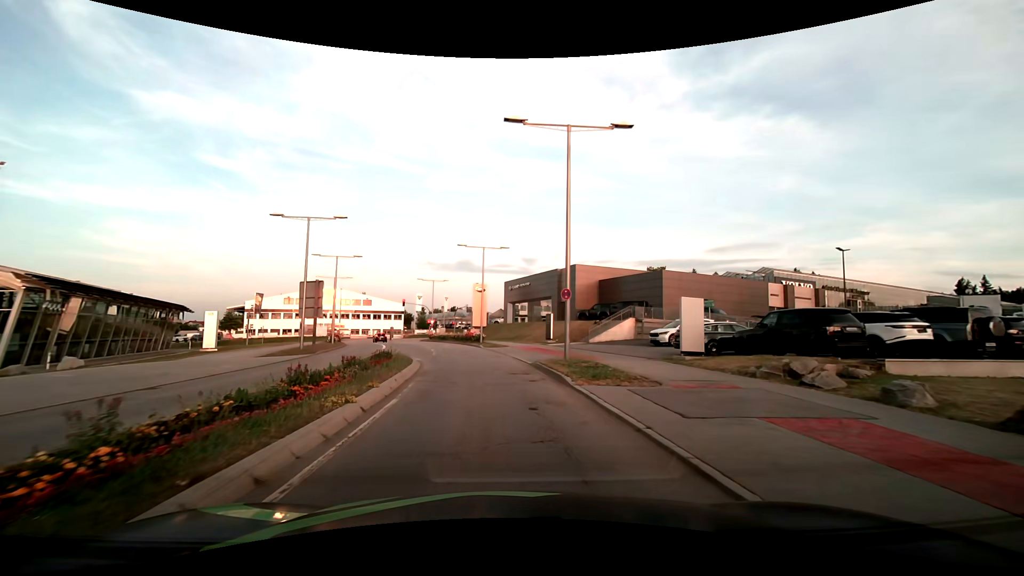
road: secondary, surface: asphalt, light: Day
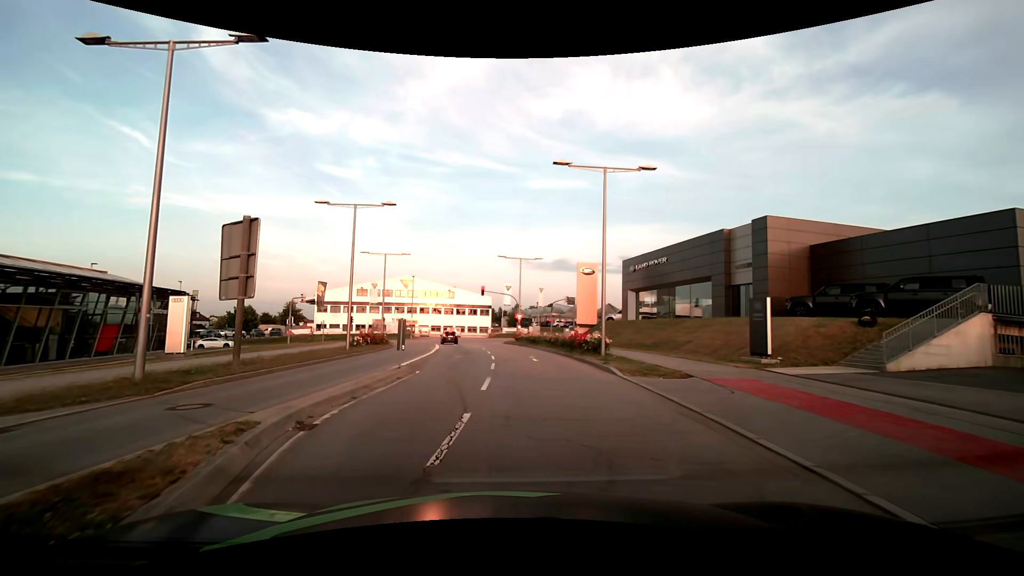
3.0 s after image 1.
(-1.8, +22.4) m; -11°
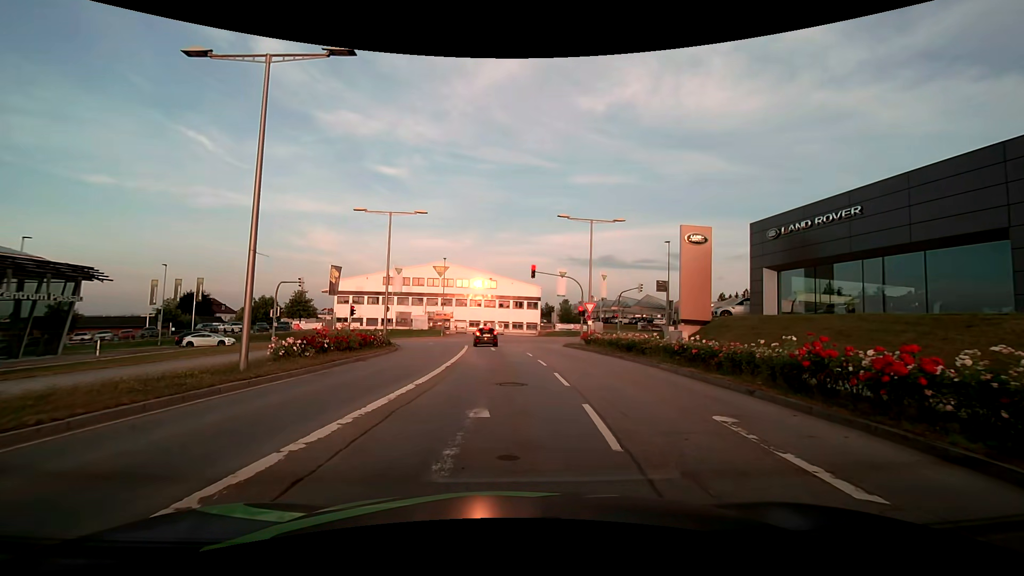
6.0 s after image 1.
(-1.2, +17.2) m; -5°
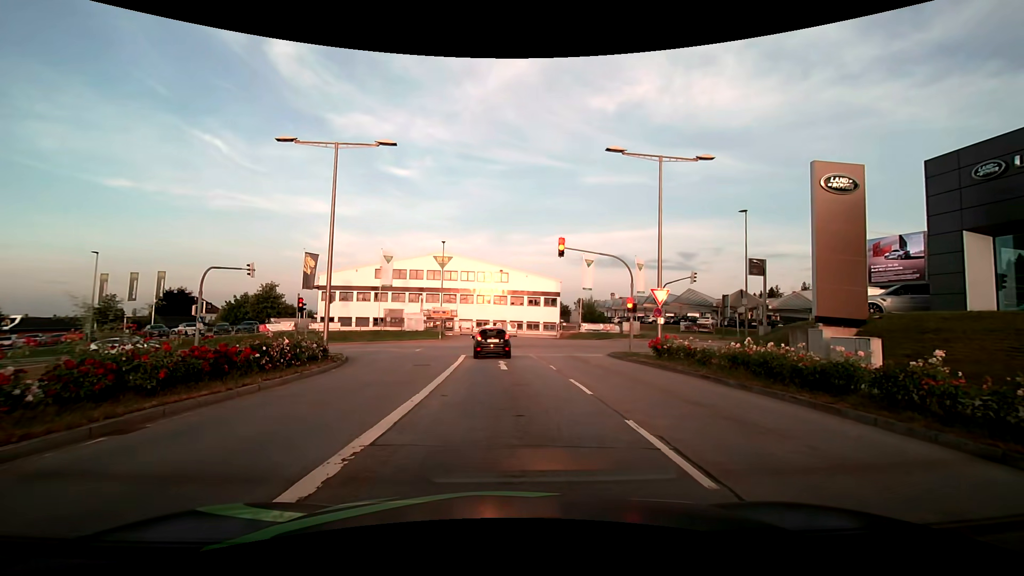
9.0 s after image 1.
(-0.2, +13.1) m; -2°
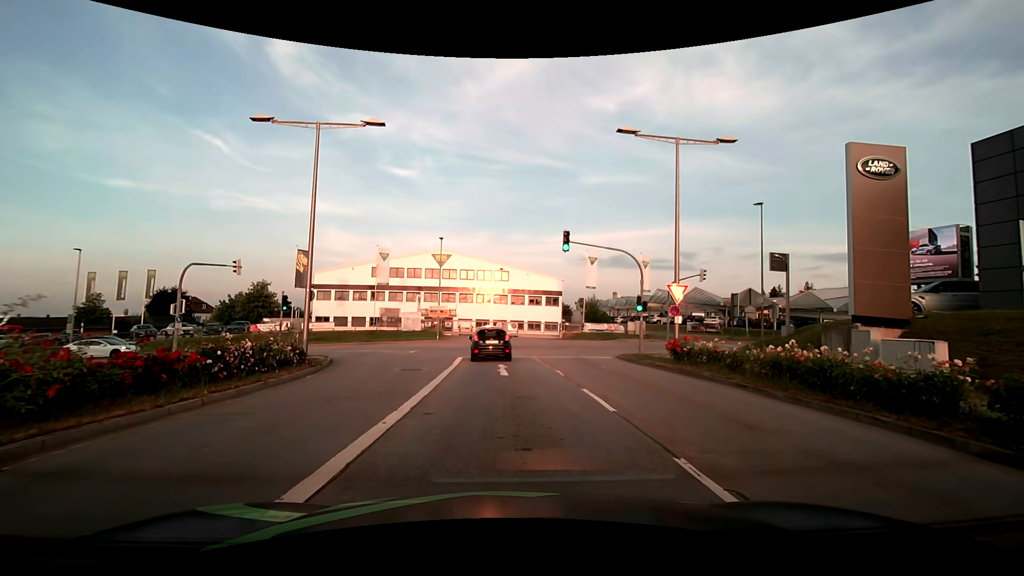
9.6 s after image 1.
(0.0, +2.1) m; 0°
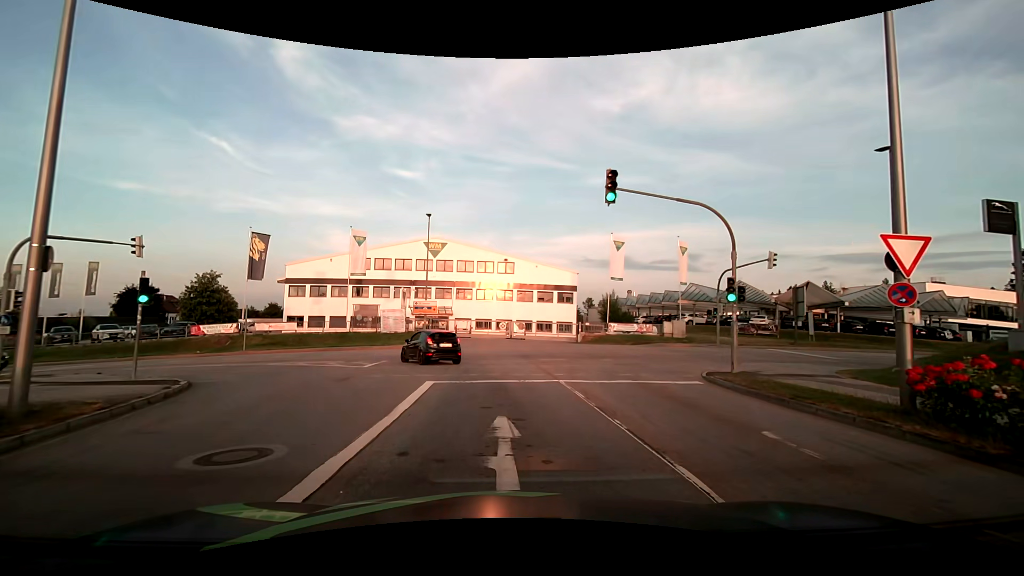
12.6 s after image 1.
(-0.1, +11.0) m; -1°
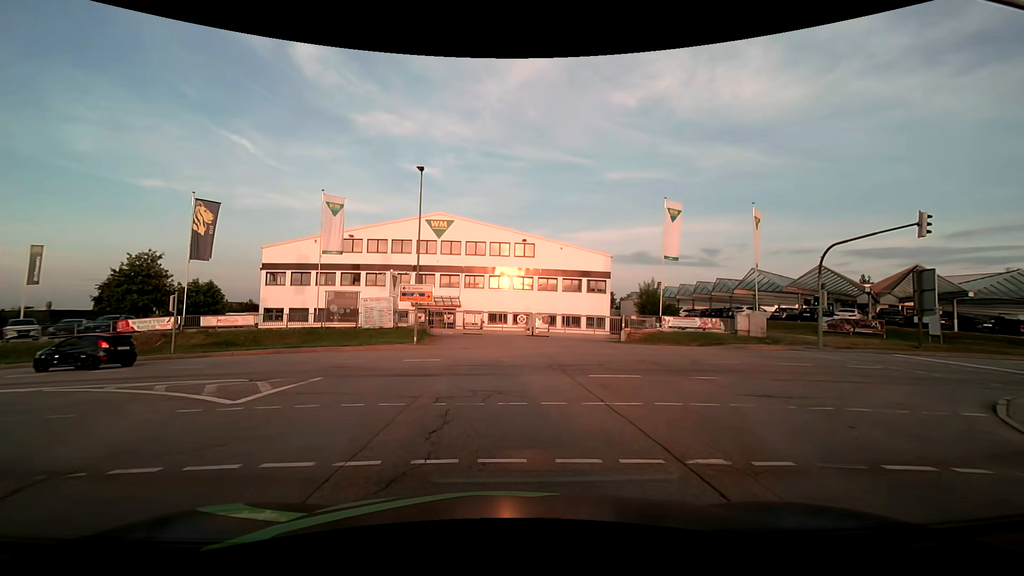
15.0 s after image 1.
(-0.2, +10.7) m; -2°
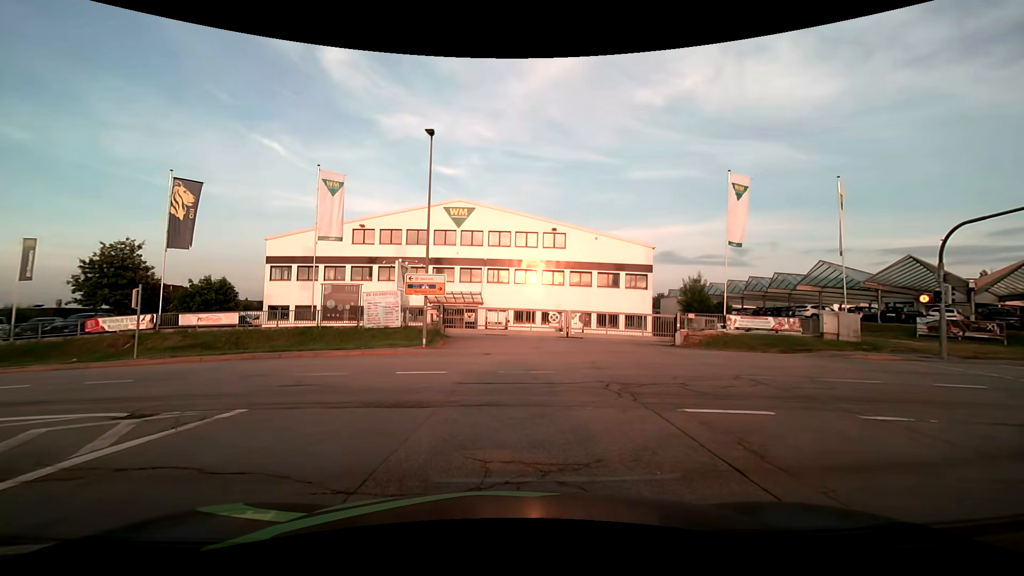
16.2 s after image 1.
(-0.1, +5.7) m; -2°
(-1, +10) (-6, +18) (-15, +21) (-25, +22) (-35, +23) (-45, +23) (-55, +24) (-65, +24) (-75, +24) (-85, +25) m
